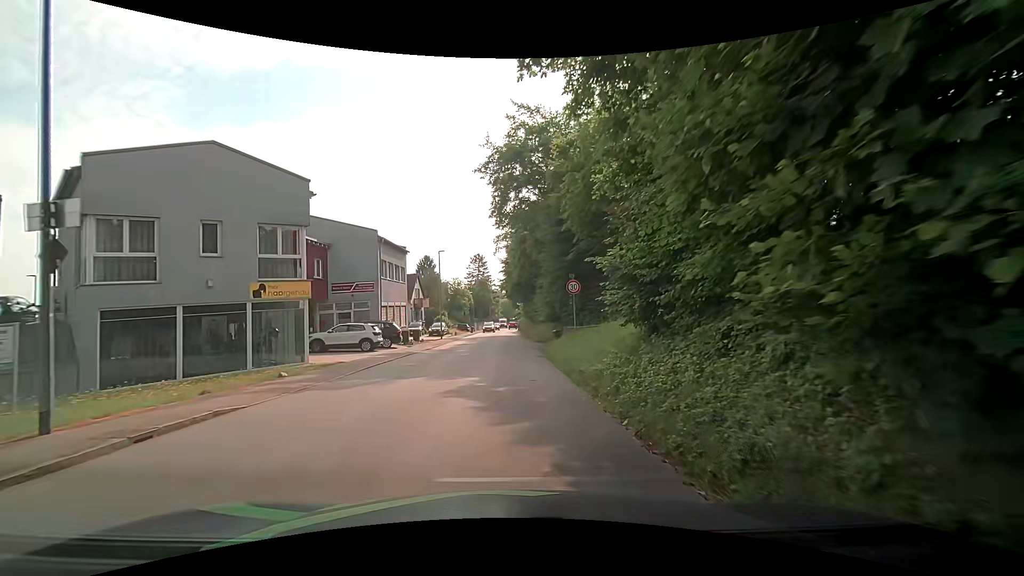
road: tertiary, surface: asphalt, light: Day
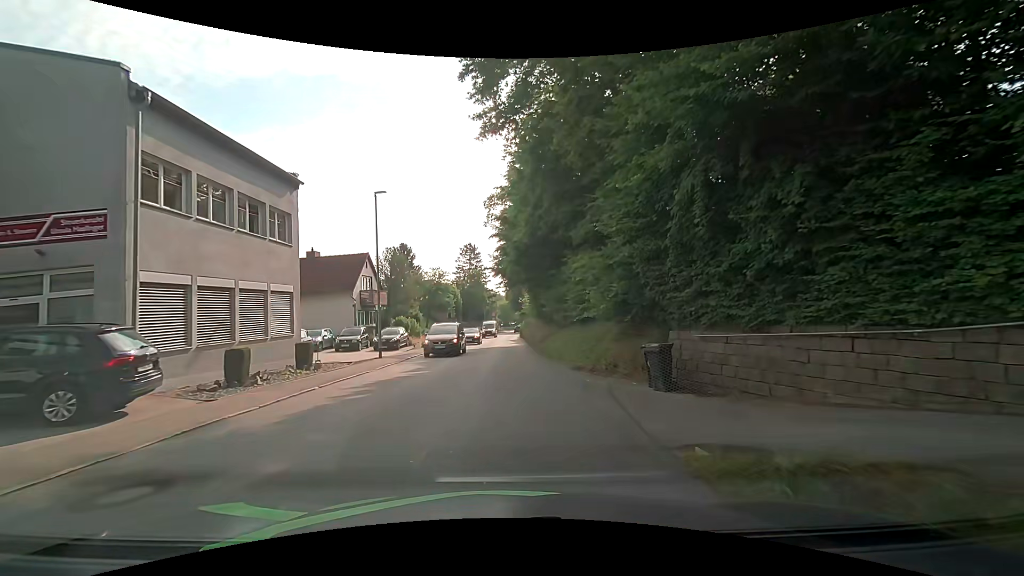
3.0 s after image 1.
(+0.4, +22.3) m; +1°
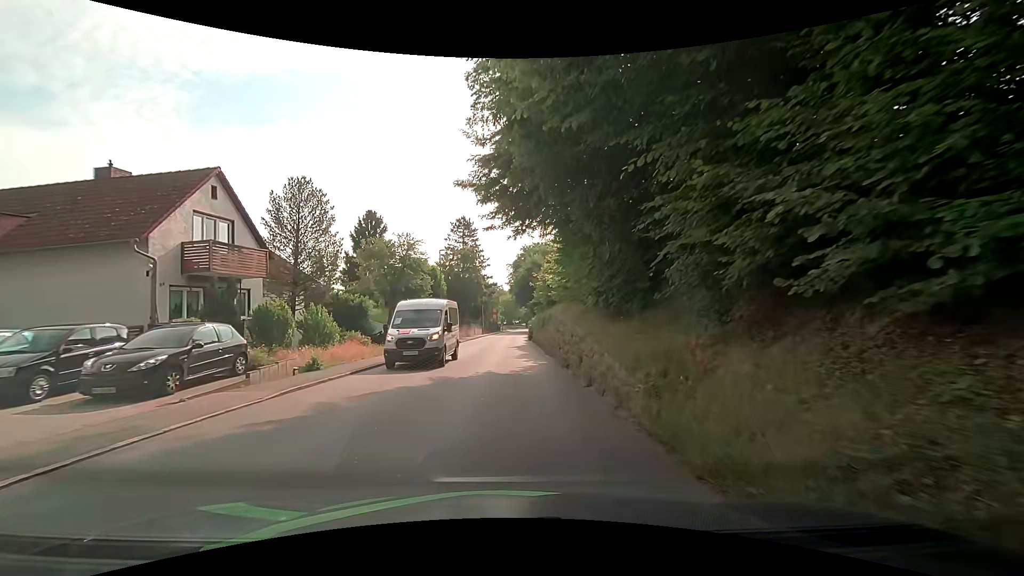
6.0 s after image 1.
(-0.3, +22.3) m; 0°
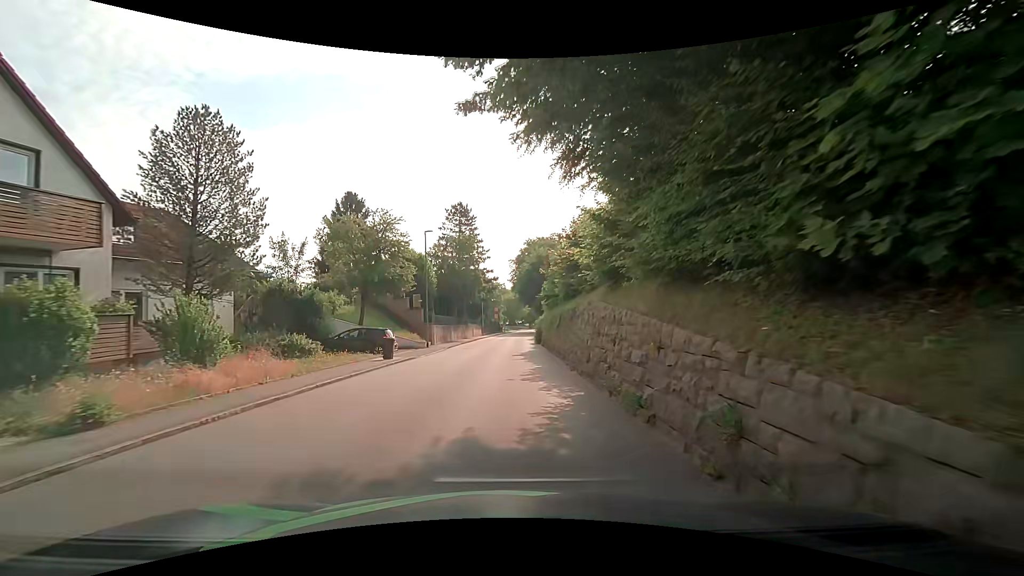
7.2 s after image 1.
(-0.1, +9.0) m; -2°
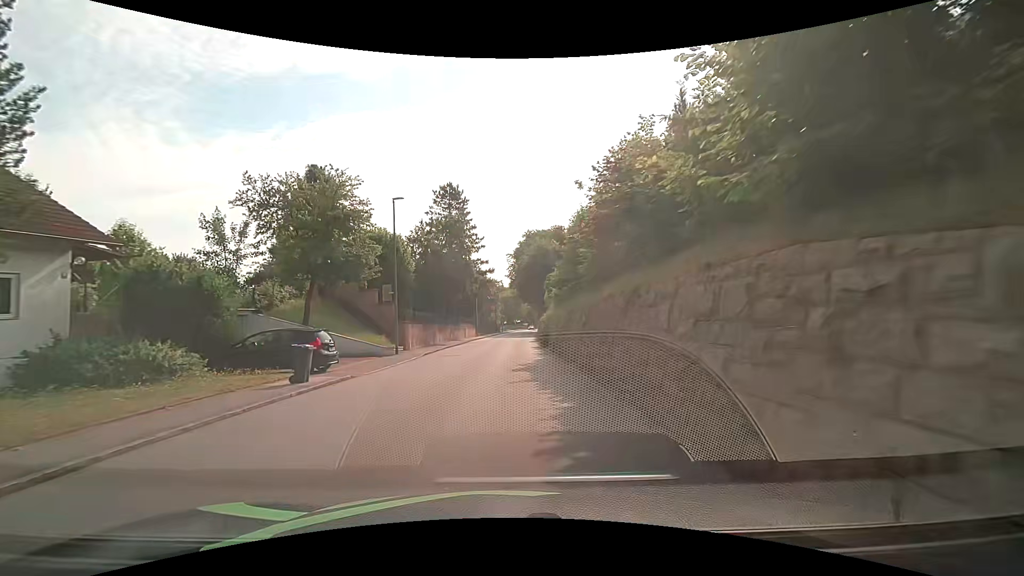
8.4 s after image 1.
(+0.3, +9.0) m; +2°
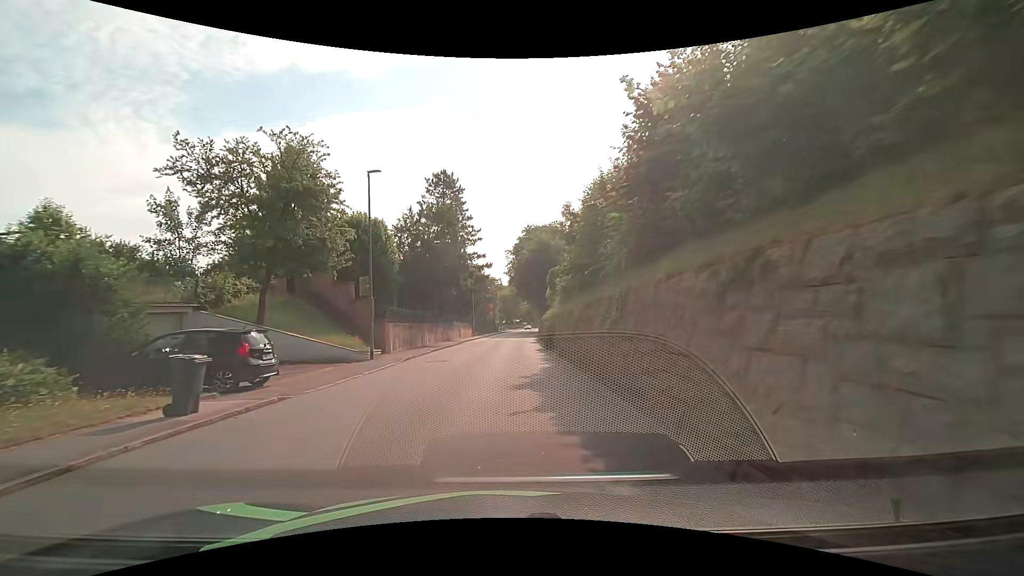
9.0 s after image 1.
(0.0, +4.5) m; +1°
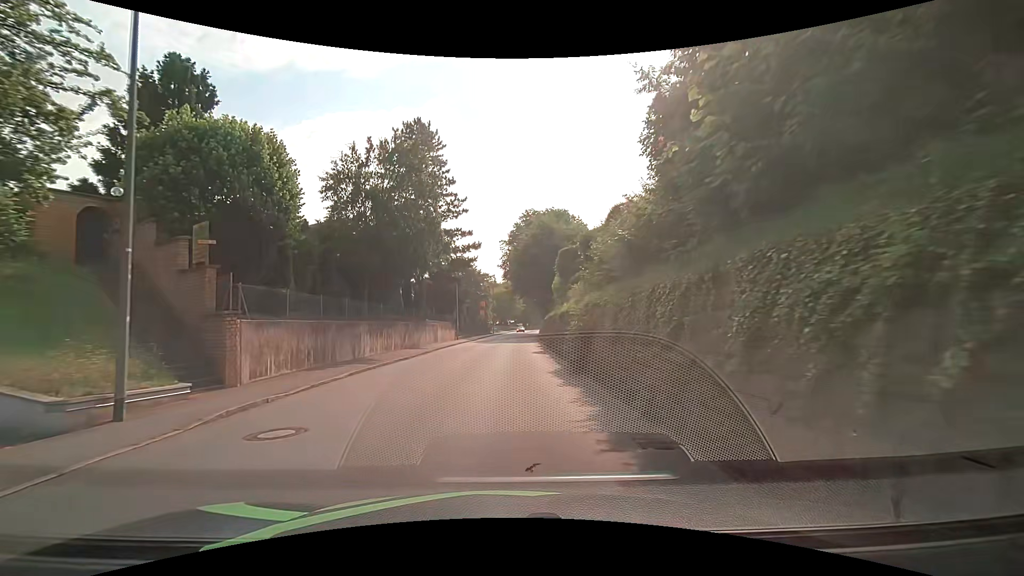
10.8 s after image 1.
(-0.3, +13.4) m; -1°
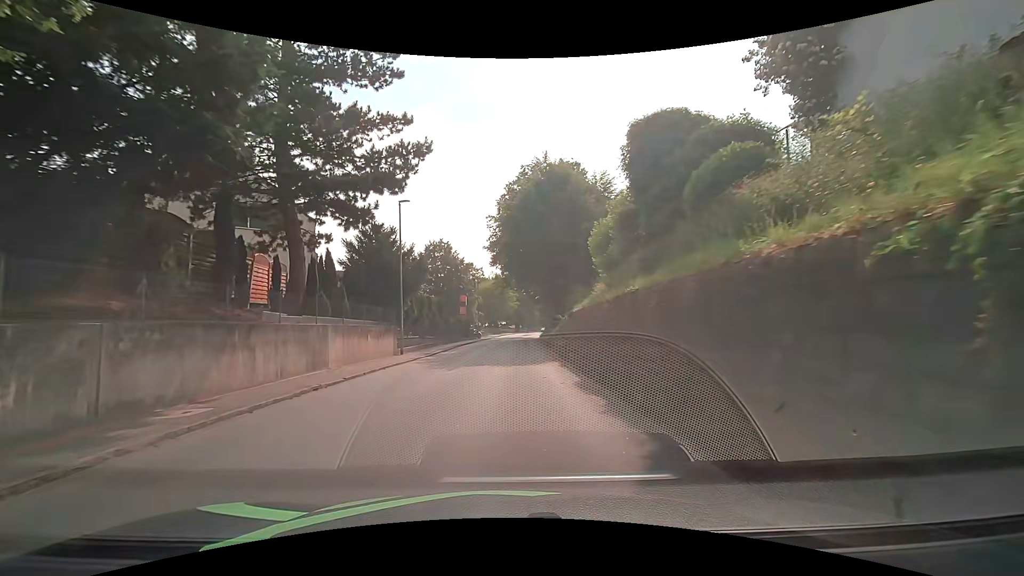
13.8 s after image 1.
(+0.2, +22.3) m; +1°
(0, +10) (0, +20) (+1, +30) (+1, +40) (+1, +50) (+2, +60) (+3, +70) (+4, +80) (+5, +90) (+6, +100) m
